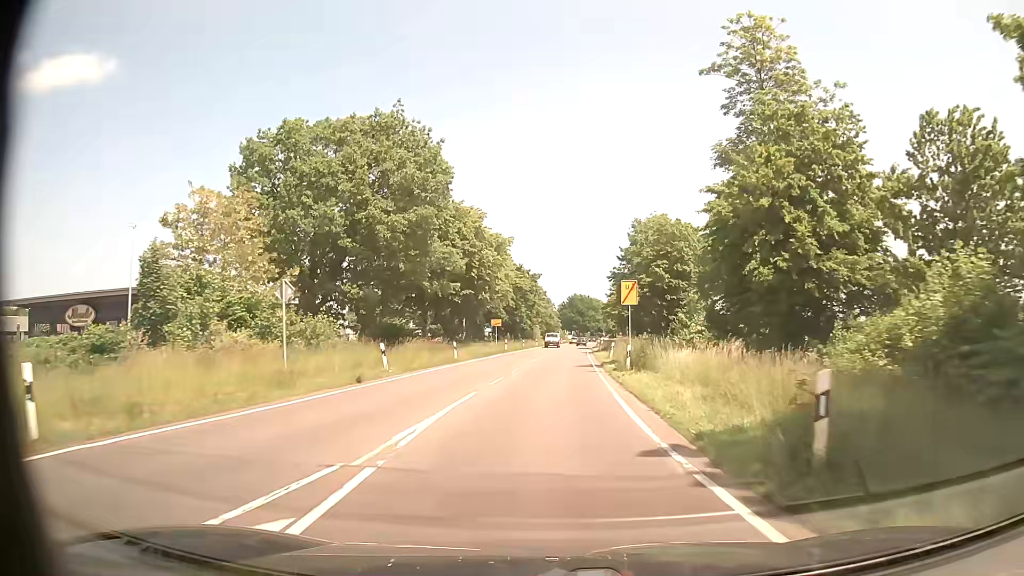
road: secondary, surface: asphalt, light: Day
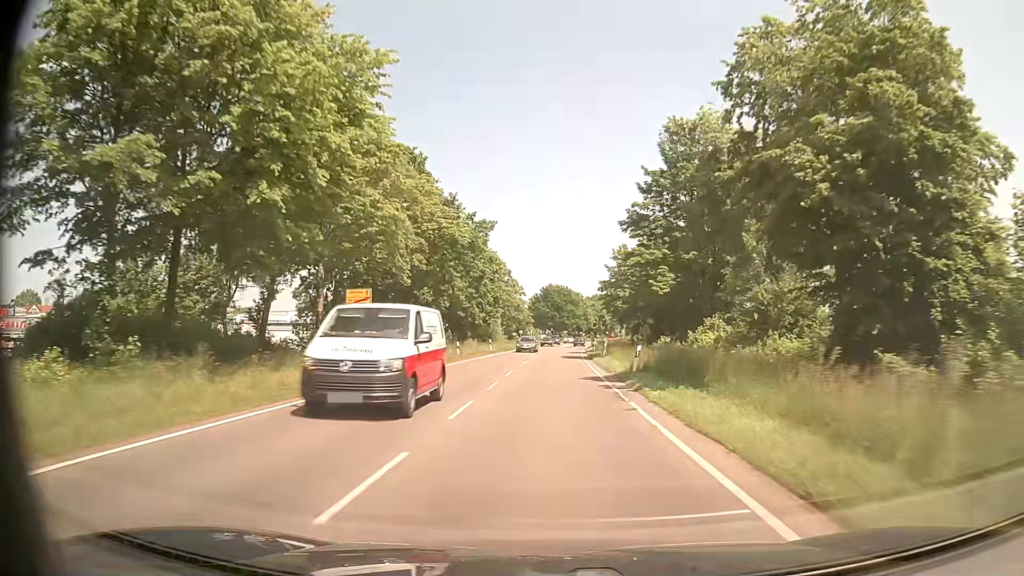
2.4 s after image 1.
(+1.1, +40.2) m; +3°
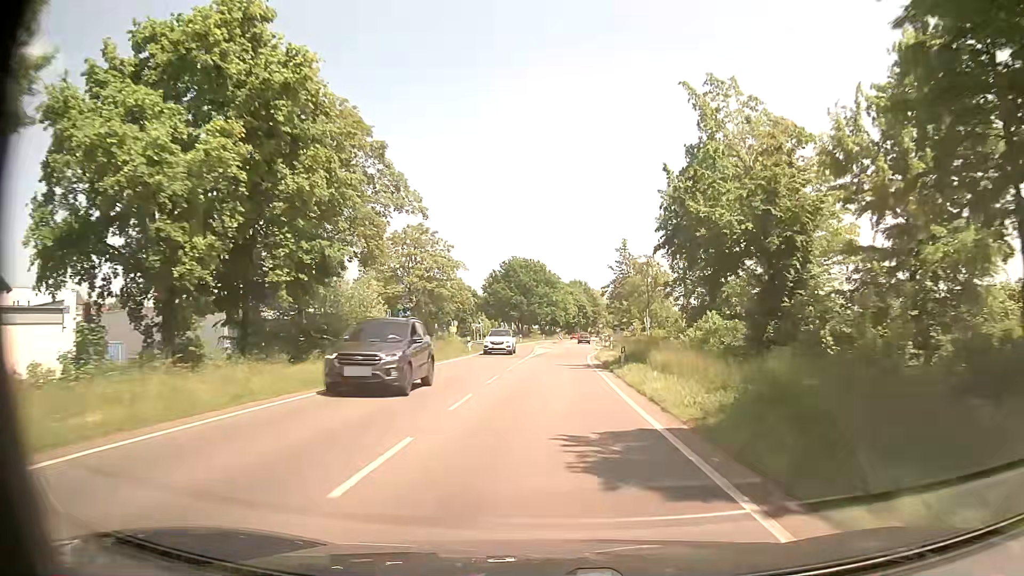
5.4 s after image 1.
(+0.9, +56.0) m; +2°
(0, +10) (0, +20) (+1, +30) (+1, +40) (+2, +50) (+3, +60) (+4, +70) (+4, +80) (+5, +90) (+6, +100) m
